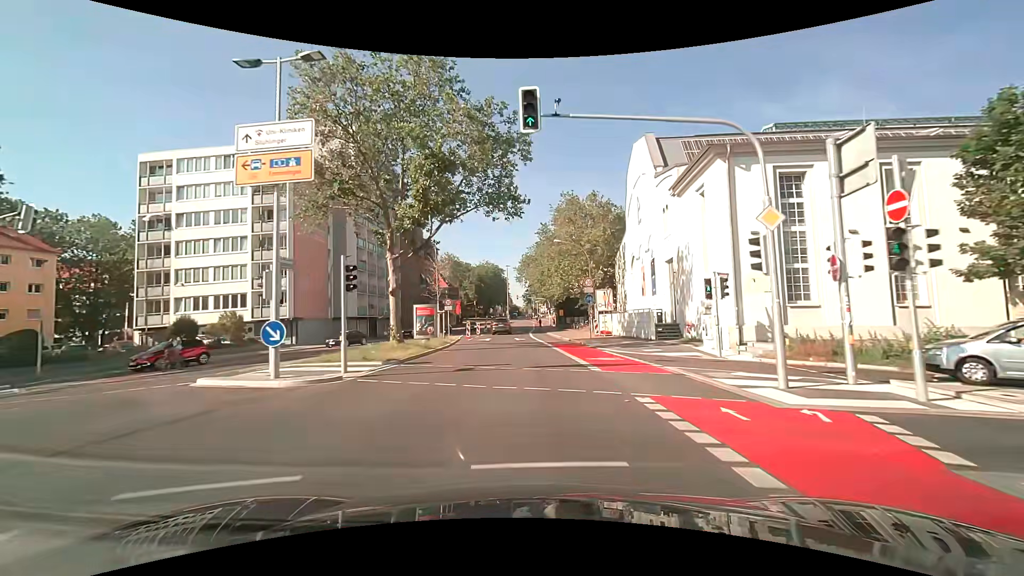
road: secondary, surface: asphalt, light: Day
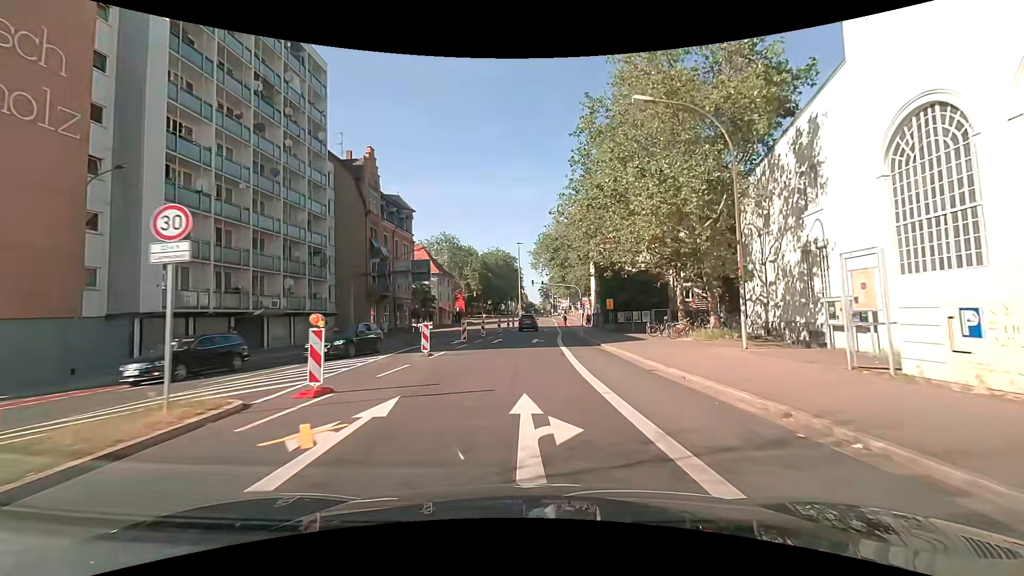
(-0.6, +33.2) m; -2°
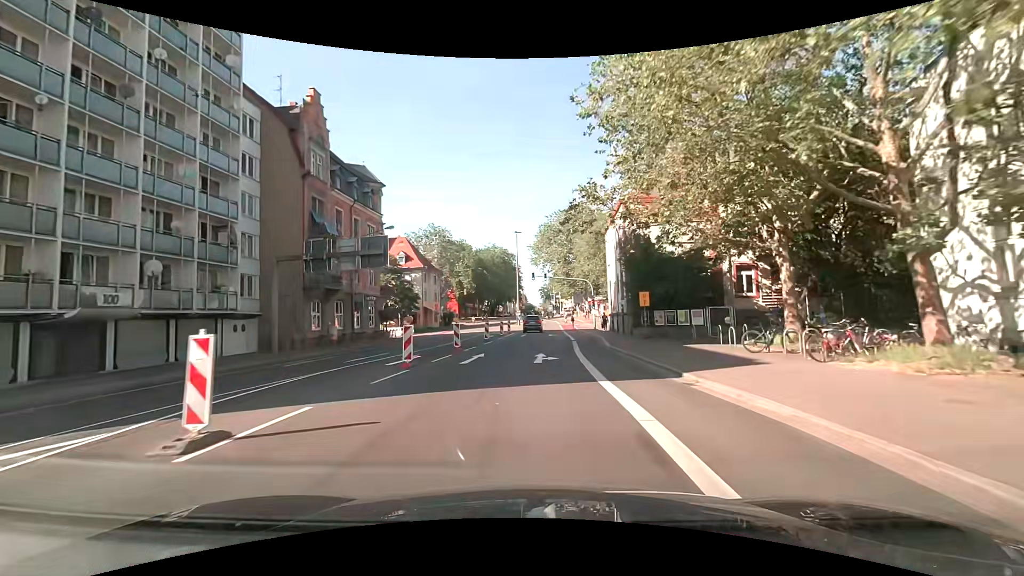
(0.0, +13.4) m; 0°
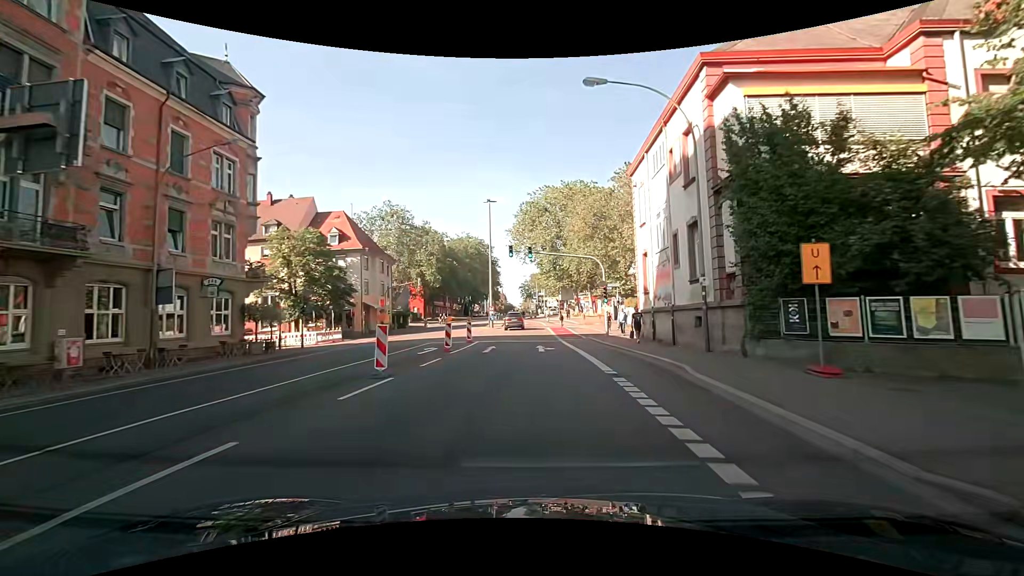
(+0.5, +20.4) m; +3°
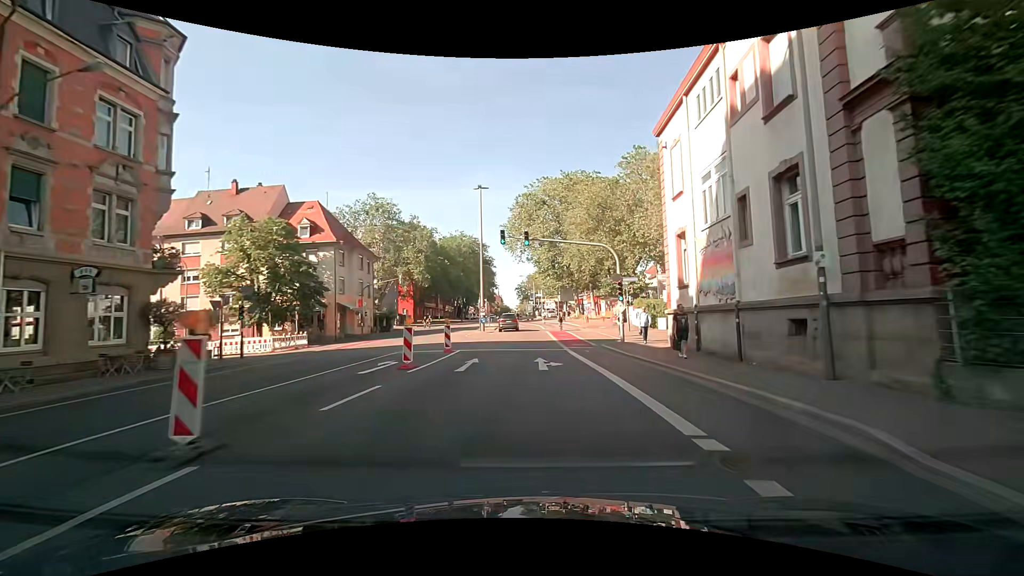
(-0.1, +6.9) m; -1°
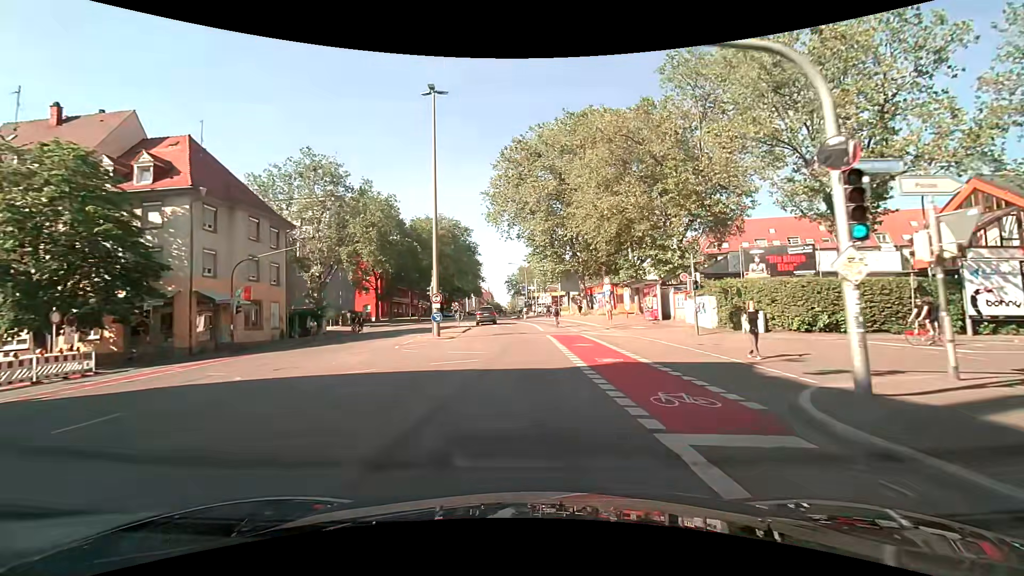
(+0.4, +20.6) m; +1°
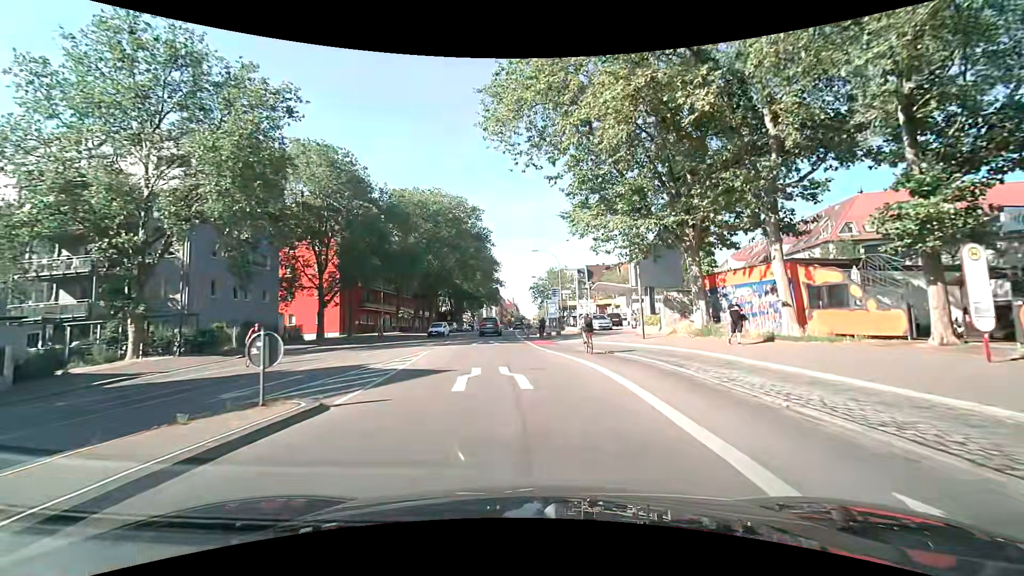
(-0.6, +32.7) m; -2°
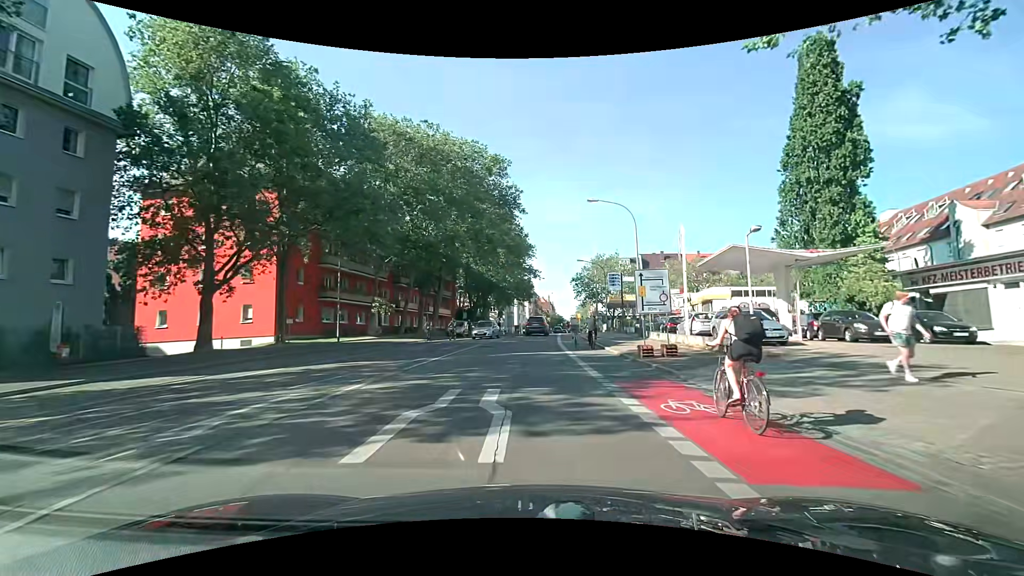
(-1.3, +24.7) m; -4°
(0, +10) (0, +20) (0, +30) (0, +40) (0, +50) (+1, +60) (+2, +70) (+3, +80) (+3, +90) (+4, +100) m
